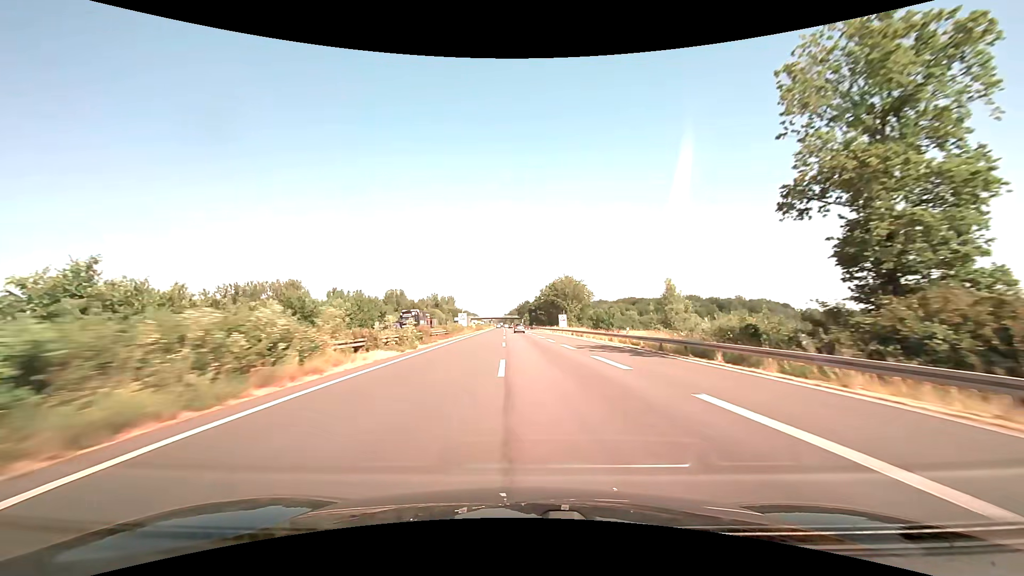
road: motorway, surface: asphalt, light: Day
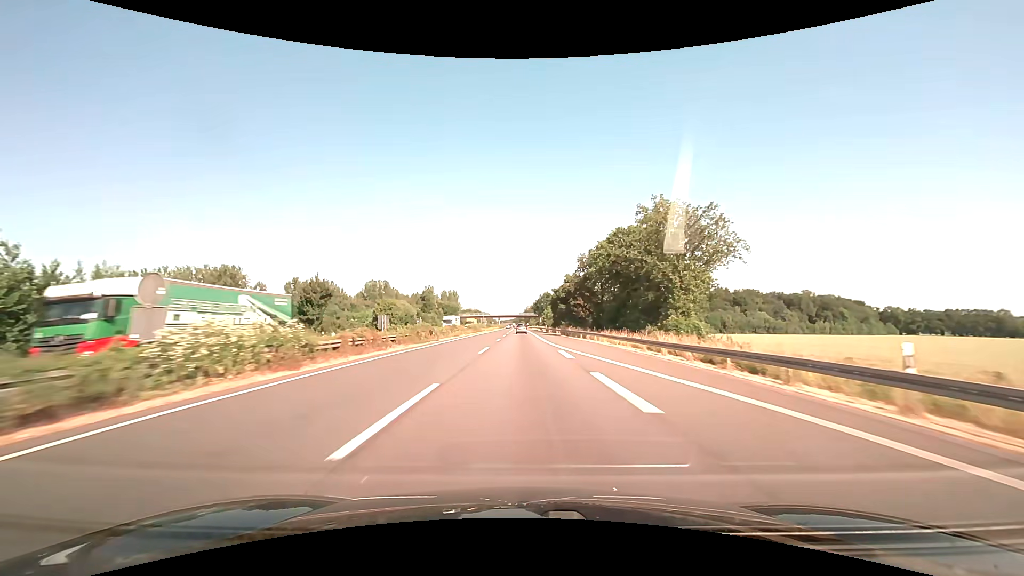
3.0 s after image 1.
(-1.2, +79.9) m; -2°
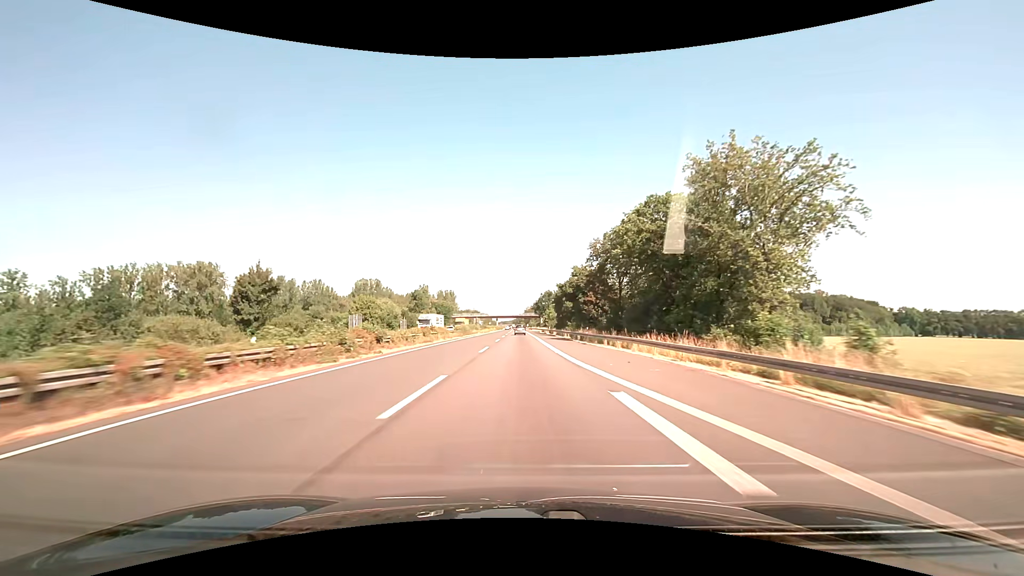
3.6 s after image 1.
(0.0, +16.0) m; 0°
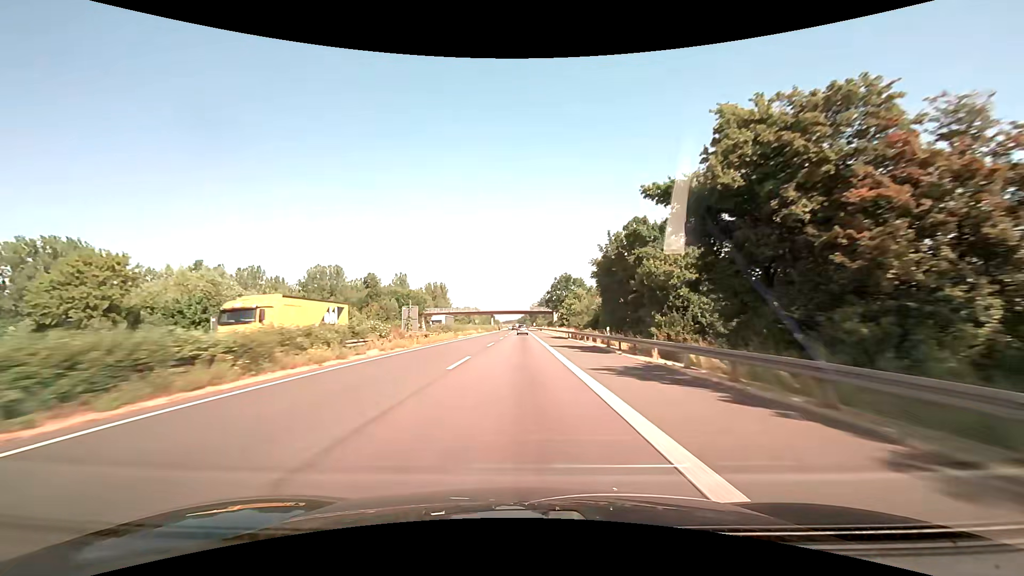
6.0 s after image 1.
(-0.3, +64.0) m; -1°
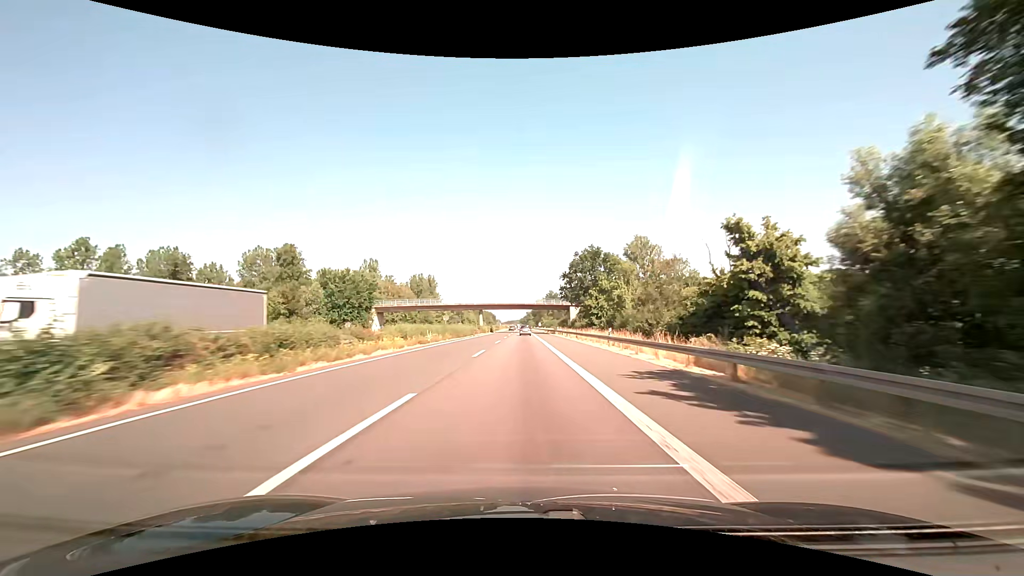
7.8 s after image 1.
(-0.1, +48.1) m; 0°
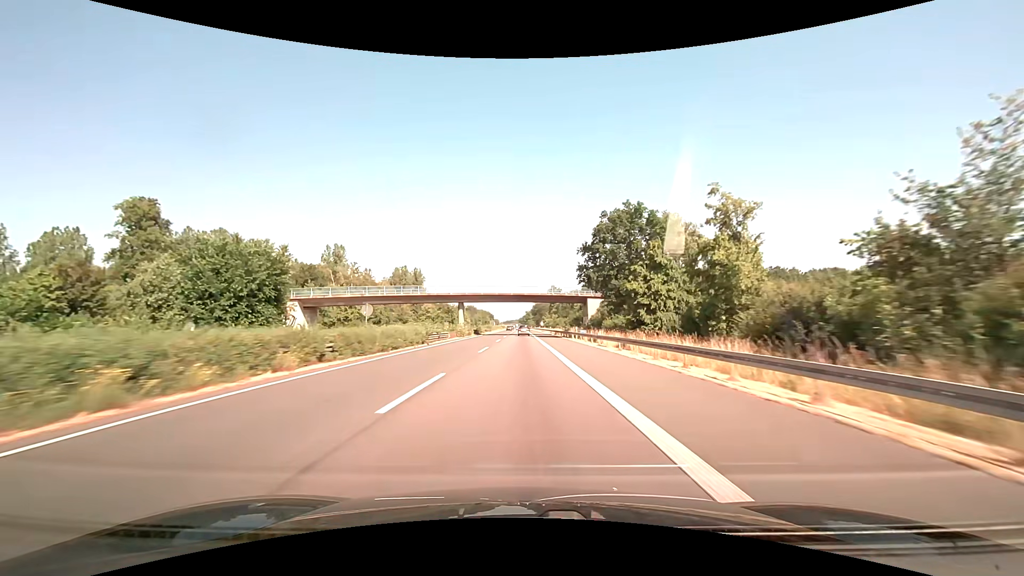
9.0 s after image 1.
(+0.1, +32.0) m; 0°
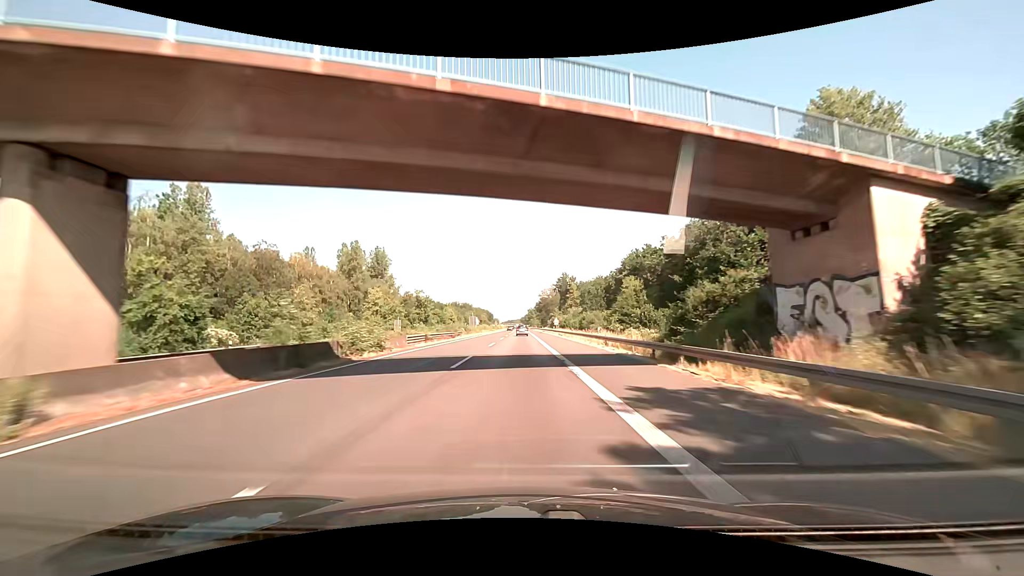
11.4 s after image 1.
(-0.2, +64.0) m; 0°
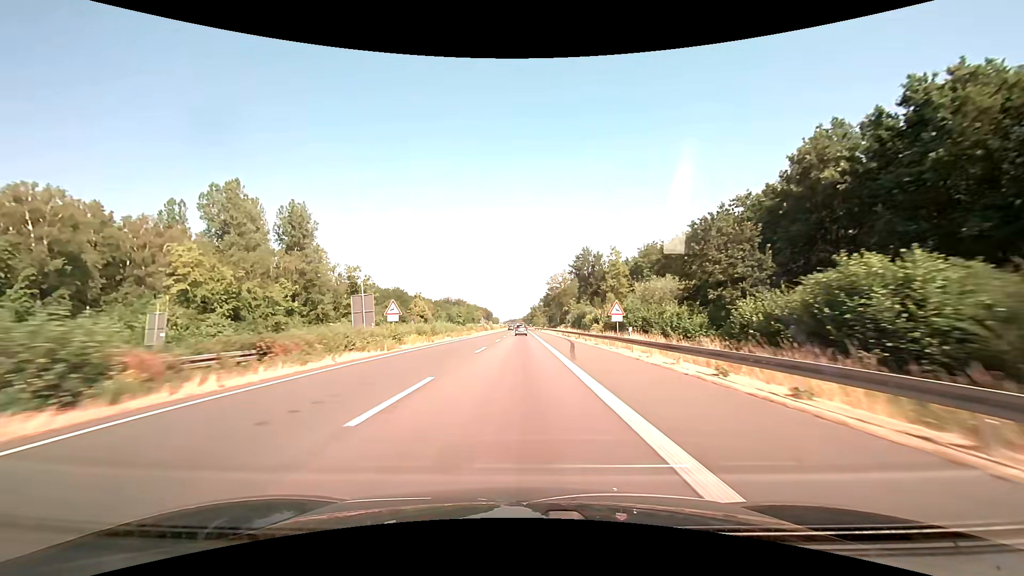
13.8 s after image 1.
(-0.1, +64.0) m; 0°
(0, +10) (0, +20) (0, +30) (0, +40) (0, +50) (0, +60) (0, +70) (0, +80) (0, +90) (0, +100) m
